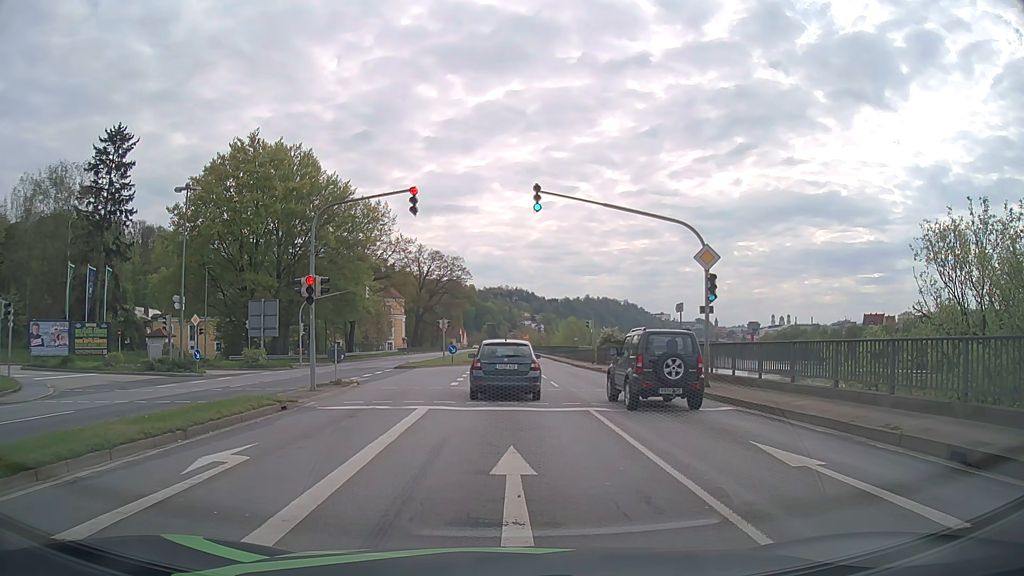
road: primary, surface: asphalt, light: Day
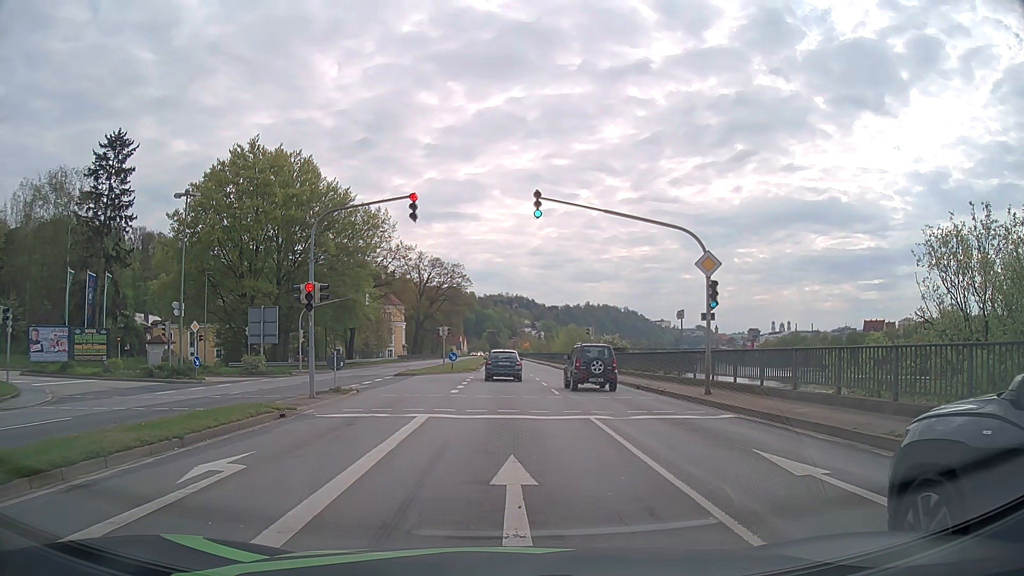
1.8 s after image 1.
(0.0, +0.2) m; 0°
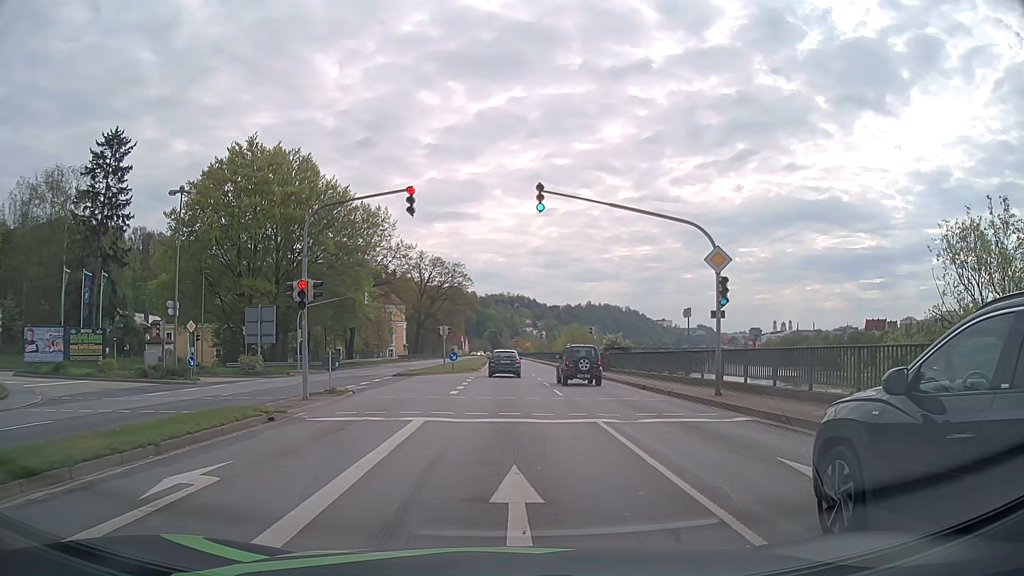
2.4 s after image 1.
(0.0, +1.0) m; 0°
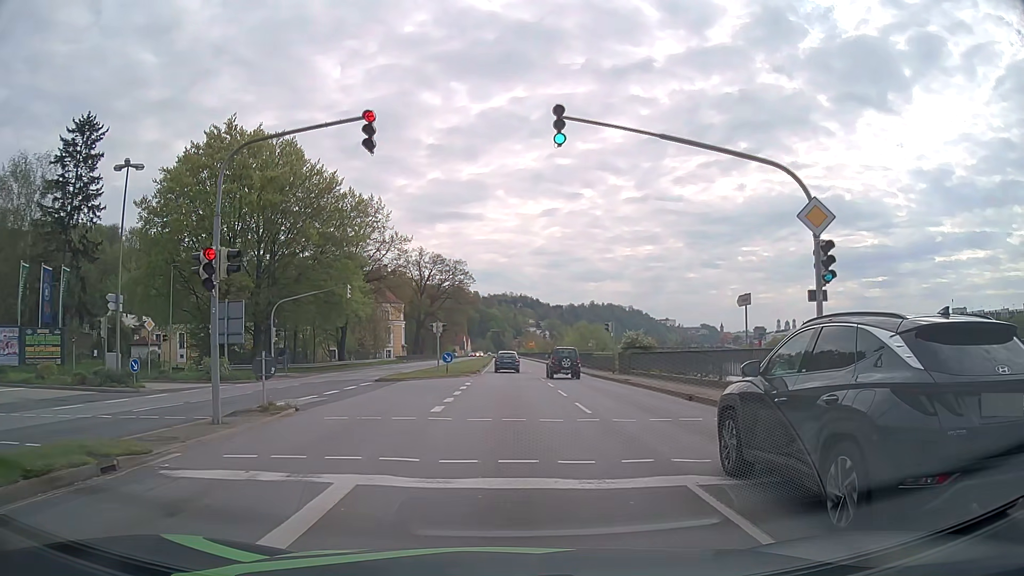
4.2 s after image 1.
(-0.1, +6.7) m; 0°
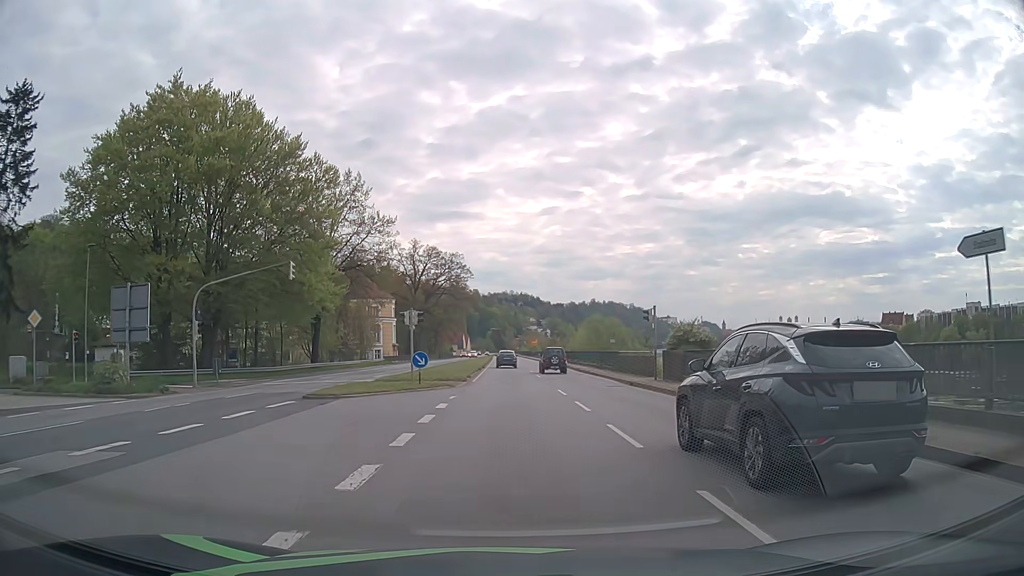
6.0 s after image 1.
(-0.1, +12.0) m; 0°
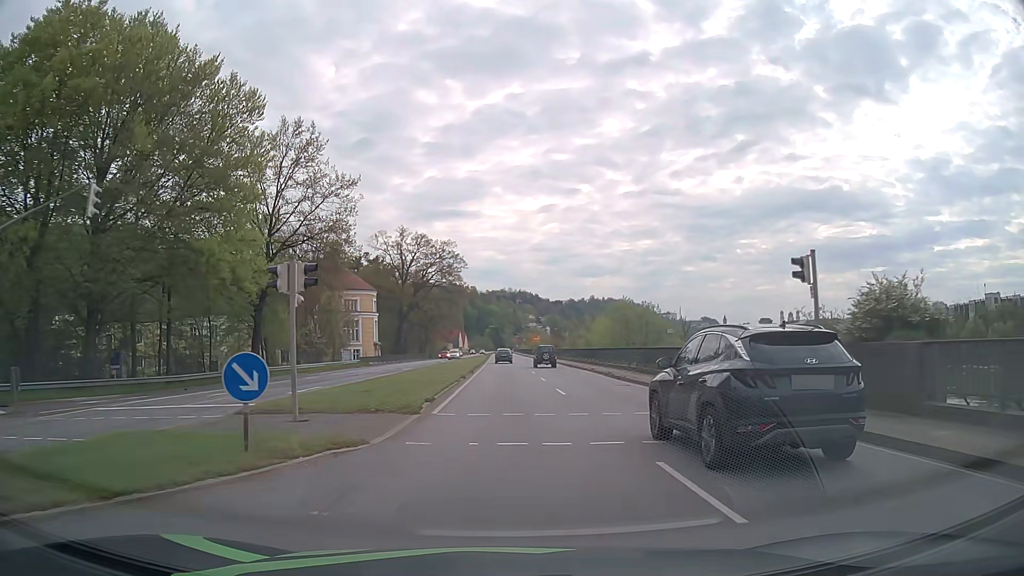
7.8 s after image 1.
(0.0, +16.7) m; 0°
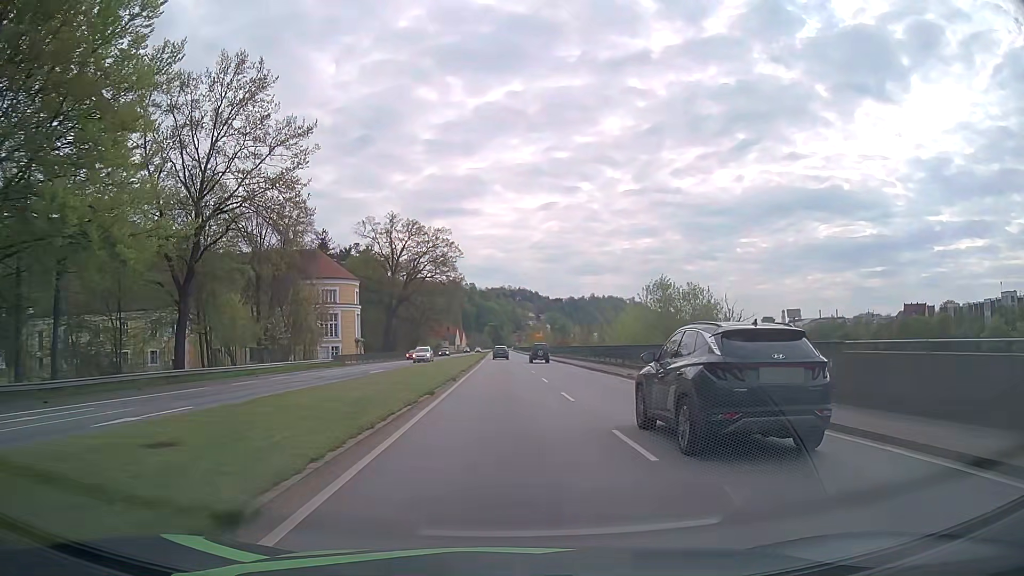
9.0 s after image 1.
(0.0, +12.9) m; 0°
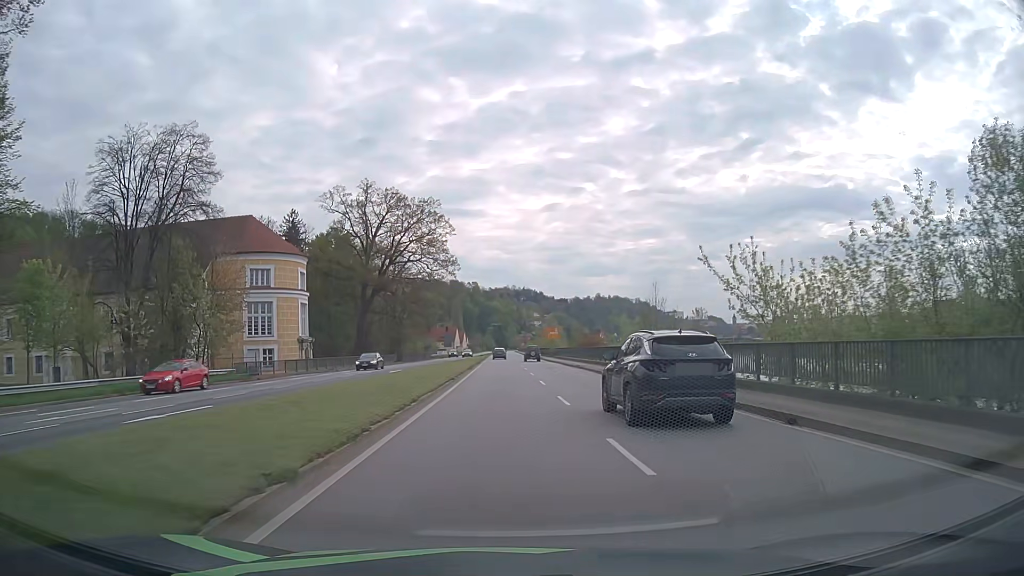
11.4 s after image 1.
(0.0, +27.9) m; 0°
(0, +10) (0, +20) (0, +30) (0, +40) (0, +50) (0, +60) (-1, +70) (-1, +80) (-1, +90) (-1, +100) m
